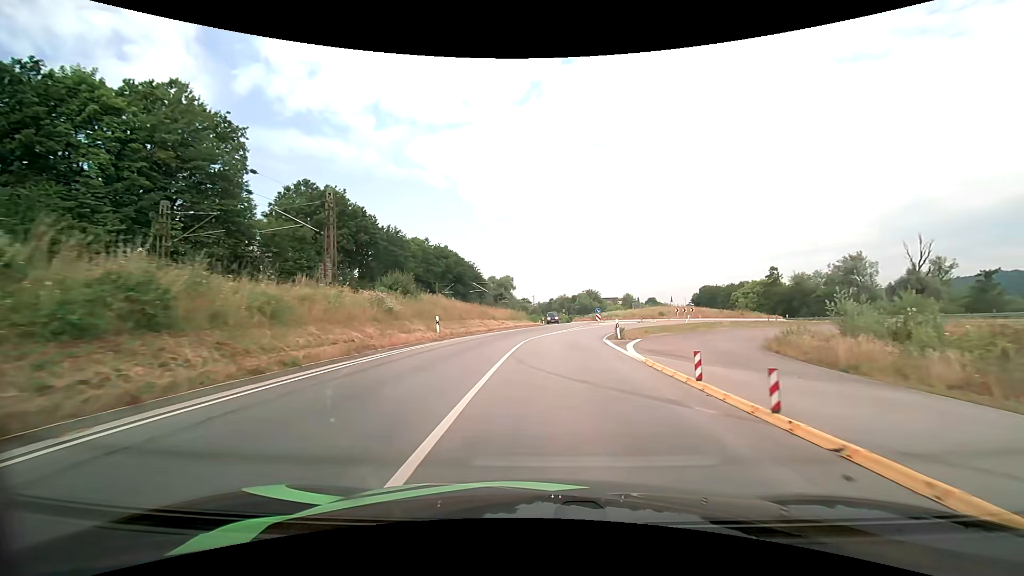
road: primary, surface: asphalt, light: Day
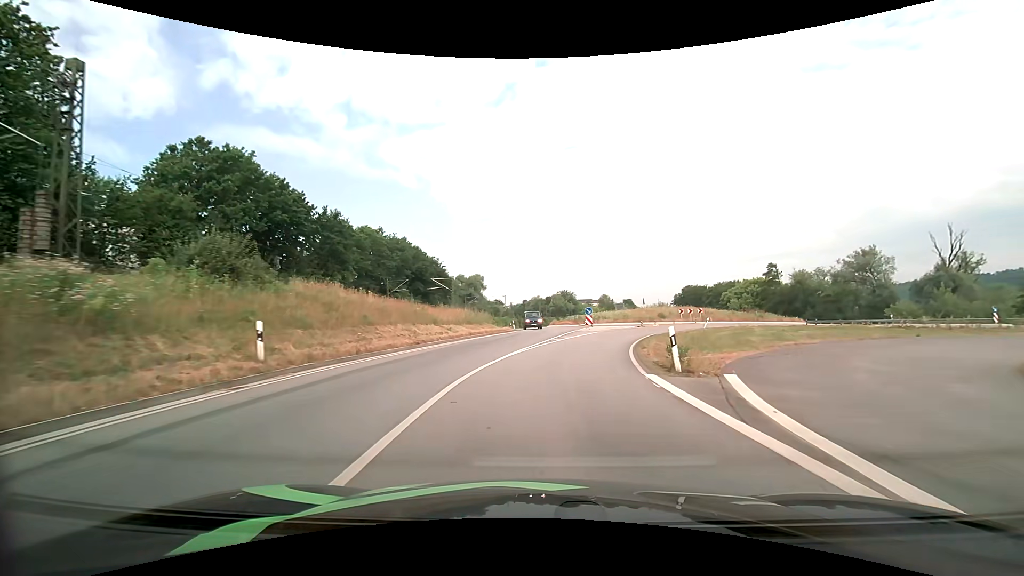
(+0.3, +15.3) m; +3°
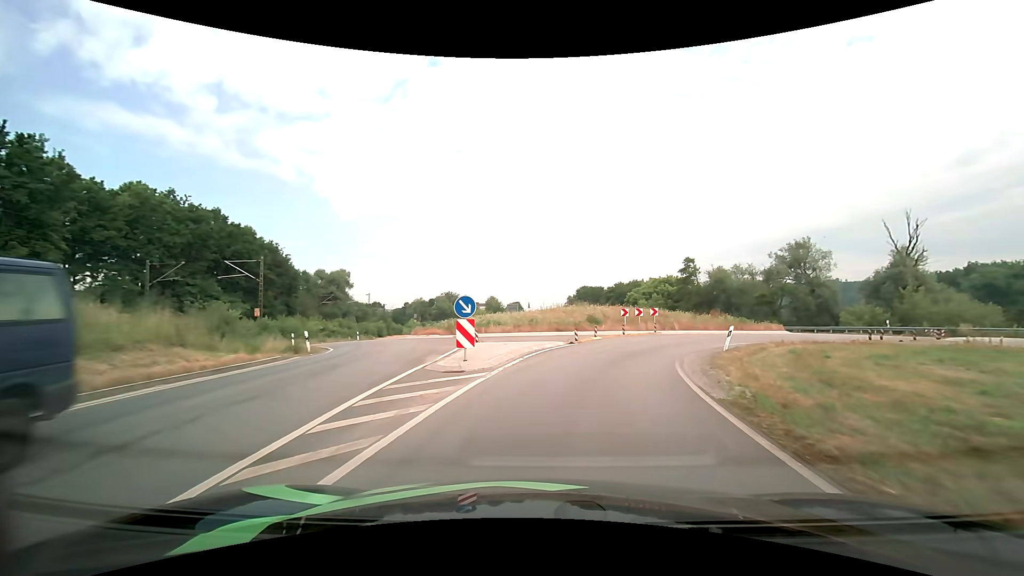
(+2.3, +25.6) m; +13°
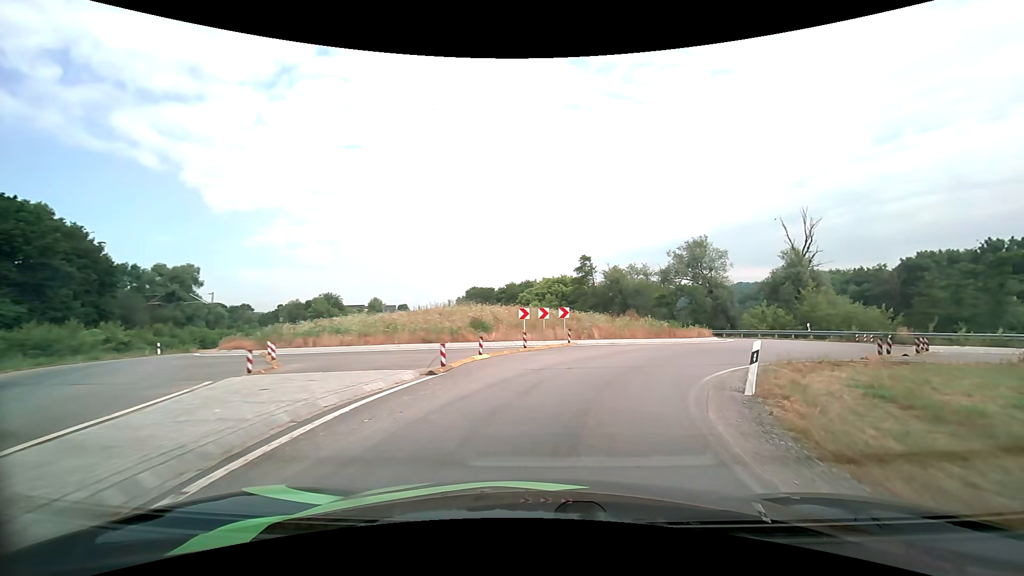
(+0.9, +11.0) m; +12°
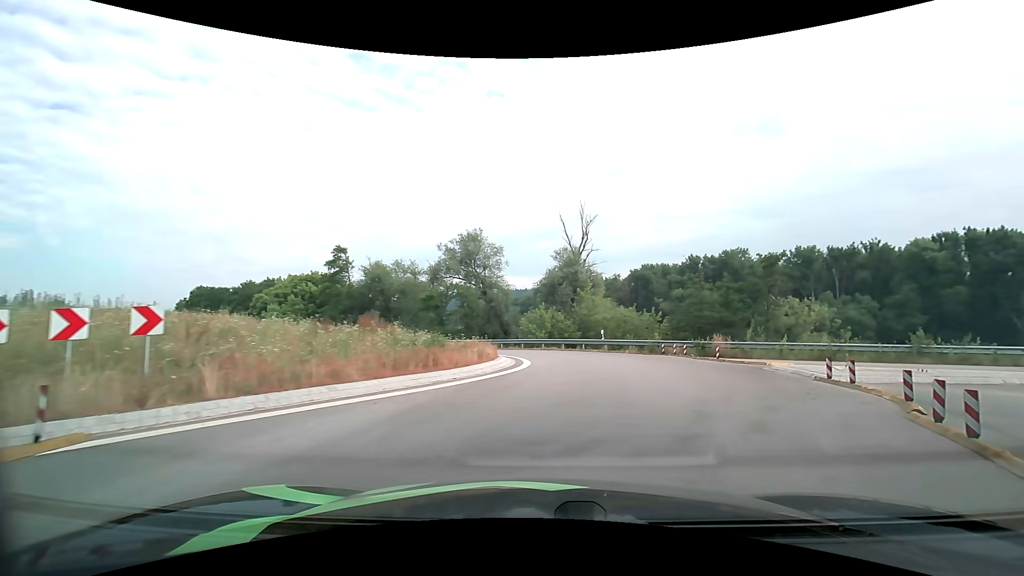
(+3.1, +13.9) m; +26°
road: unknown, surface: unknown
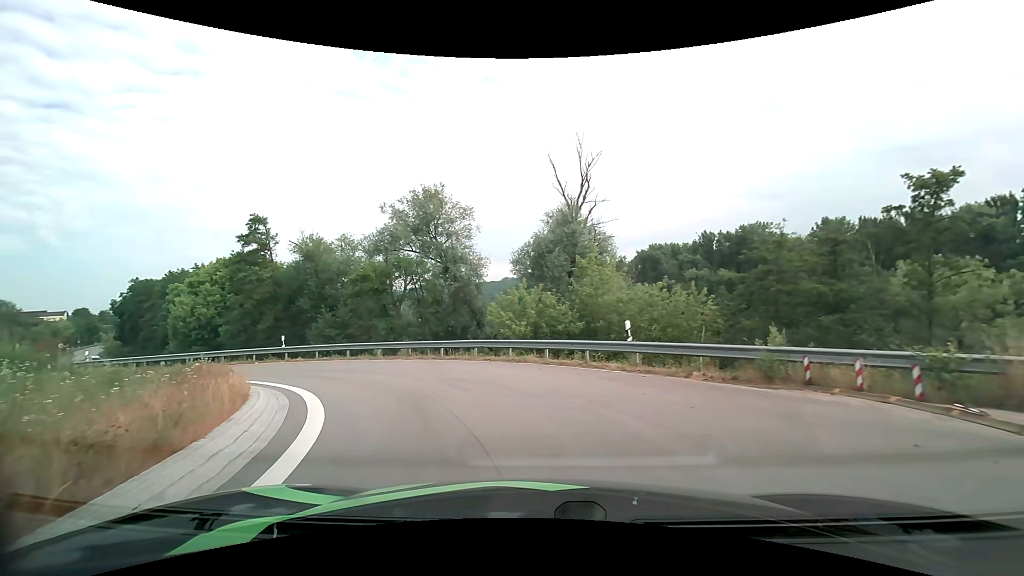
(+1.9, +16.9) m; +1°
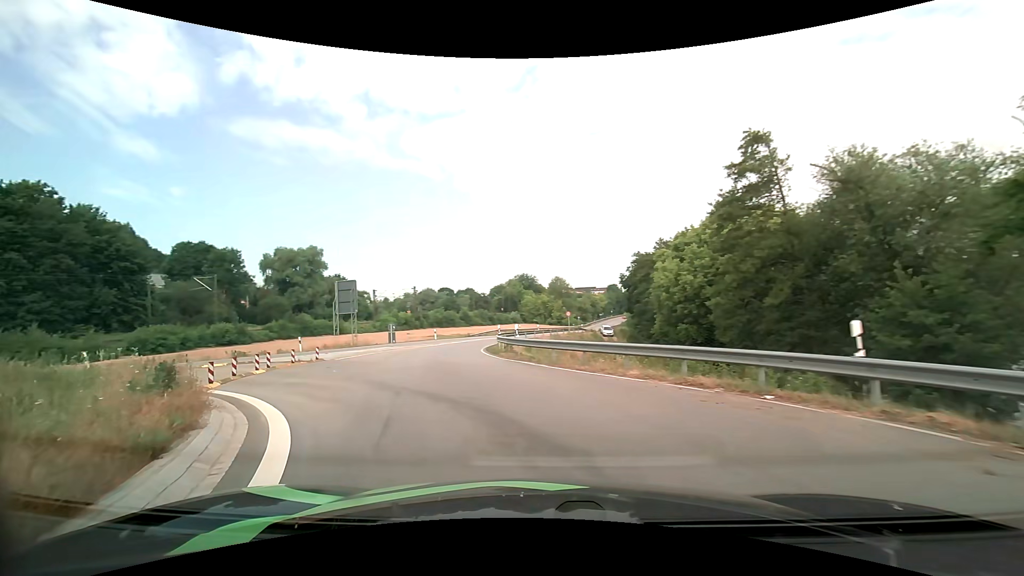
(-8.4, +17.6) m; -53°
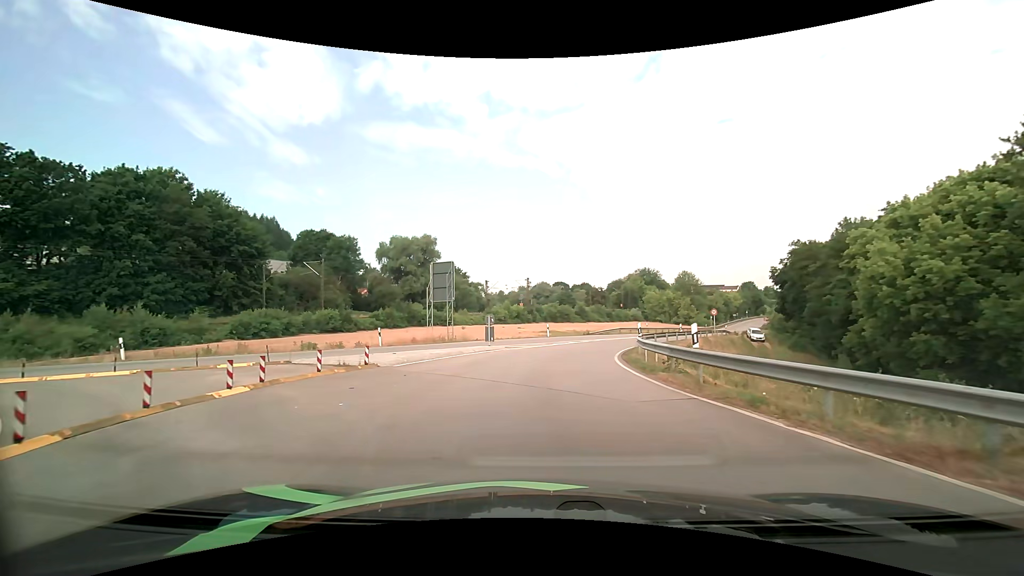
(-1.5, +9.1) m; -15°
(0, +10) (+1, +20) (+3, +30) (+7, +39) (+11, +48) (+15, +57) (+19, +66) (+24, +75) (+28, +84) (+33, +93) m
